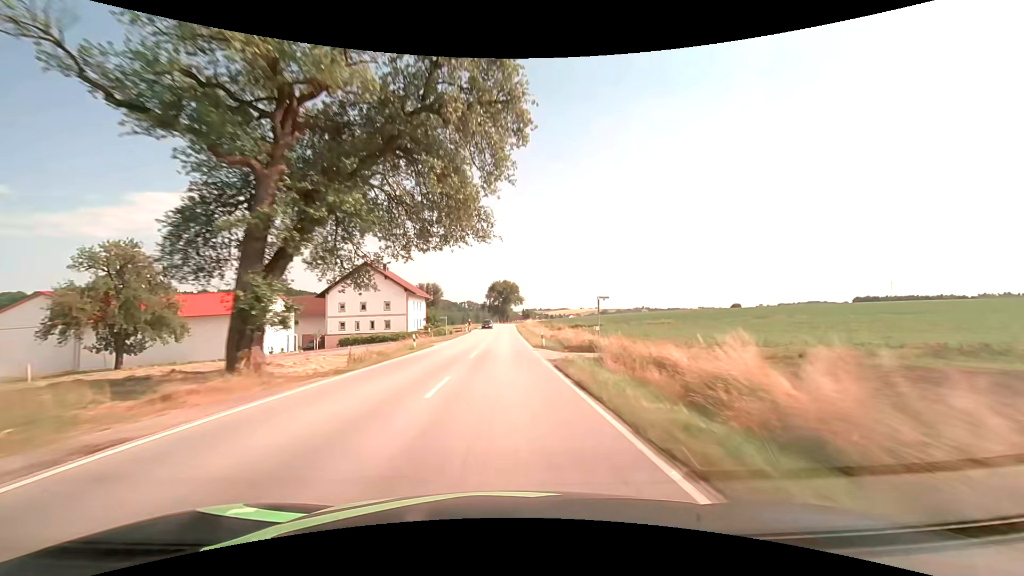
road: secondary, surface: asphalt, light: Day
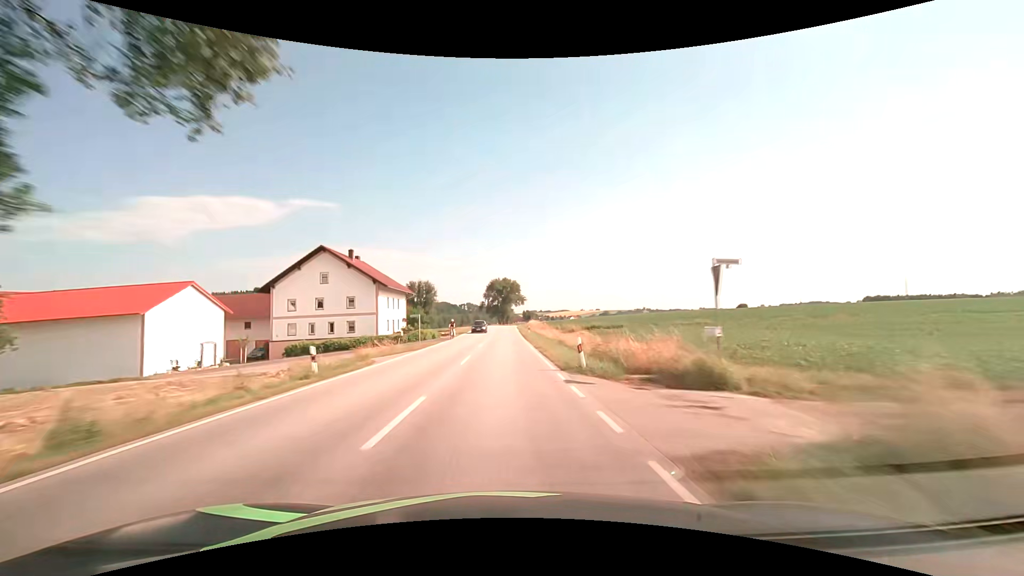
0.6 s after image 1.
(0.0, +15.9) m; 0°
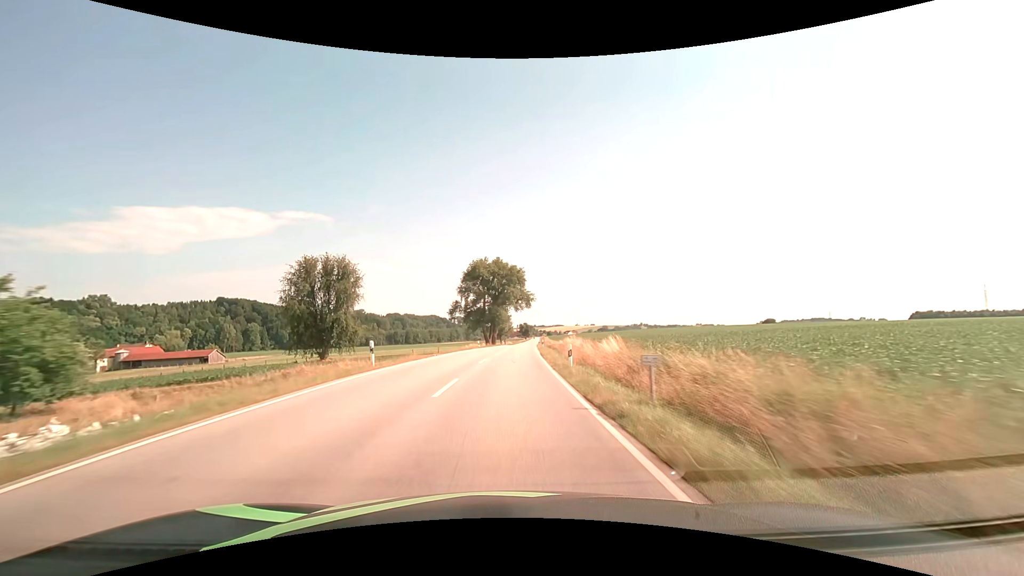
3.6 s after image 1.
(-0.3, +79.0) m; 0°
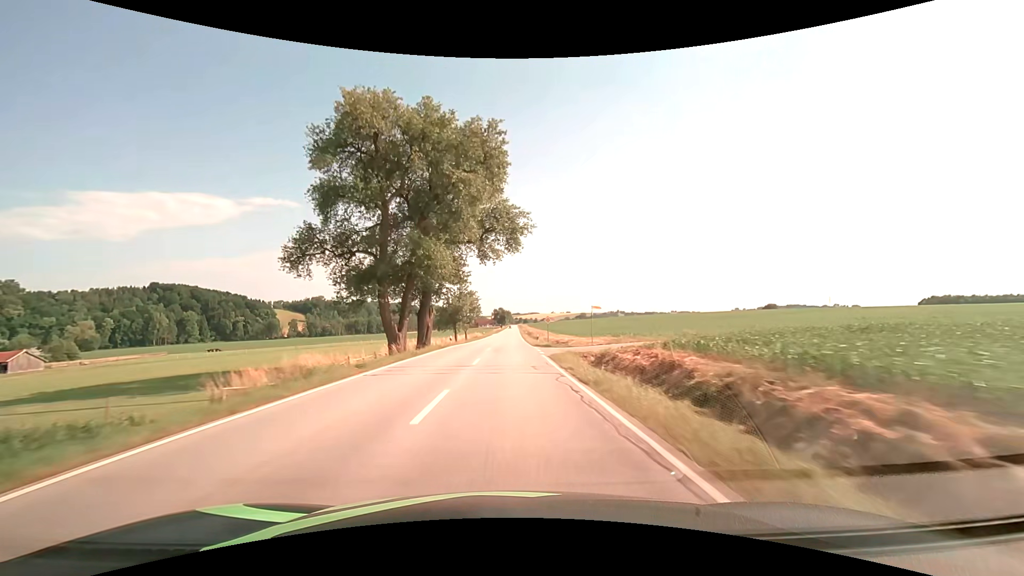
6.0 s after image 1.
(+2.1, +63.0) m; +3°
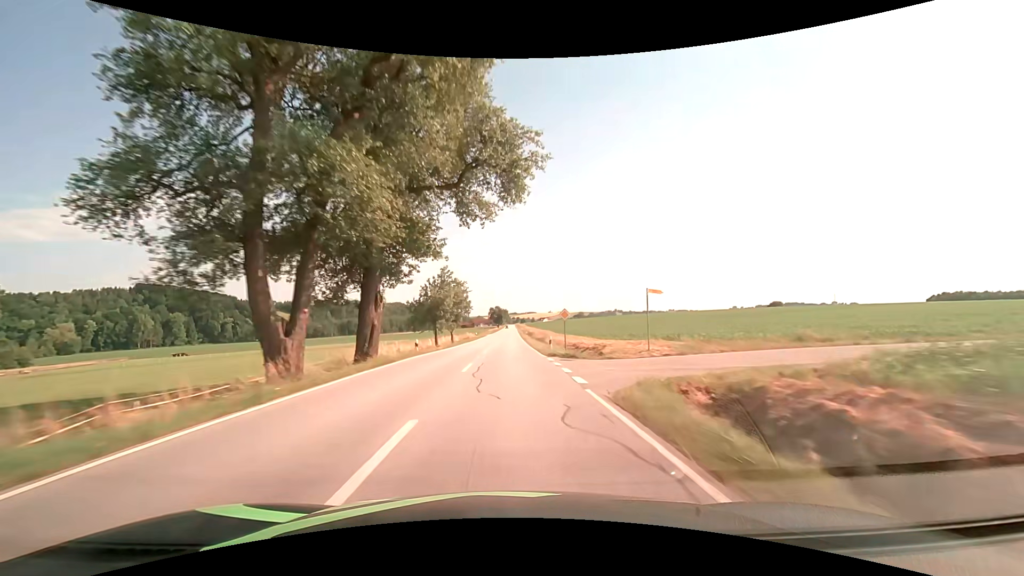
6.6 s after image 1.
(0.0, +15.8) m; 0°
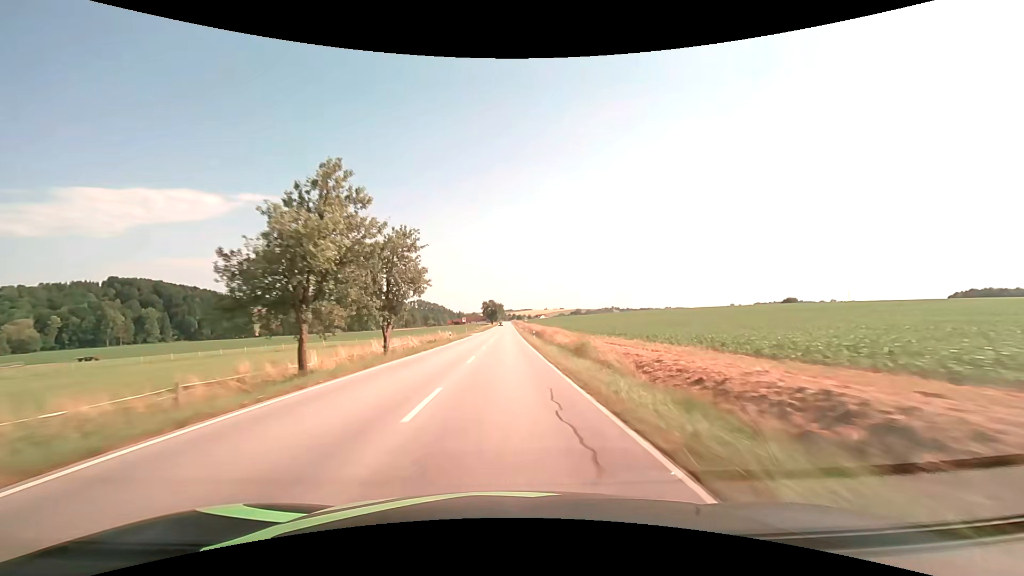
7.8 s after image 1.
(+0.2, +31.7) m; +1°
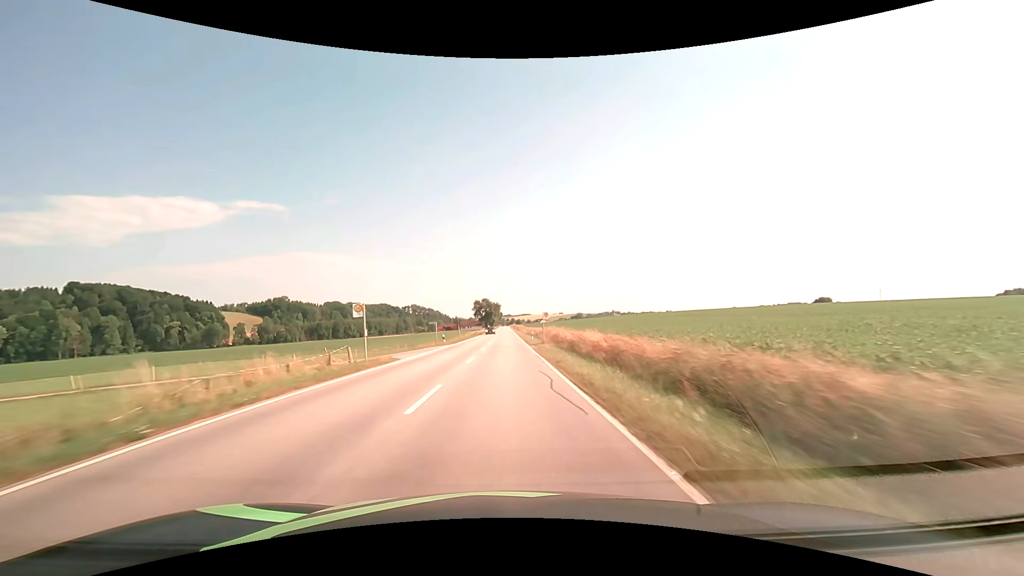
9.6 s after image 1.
(0.0, +47.7) m; 0°
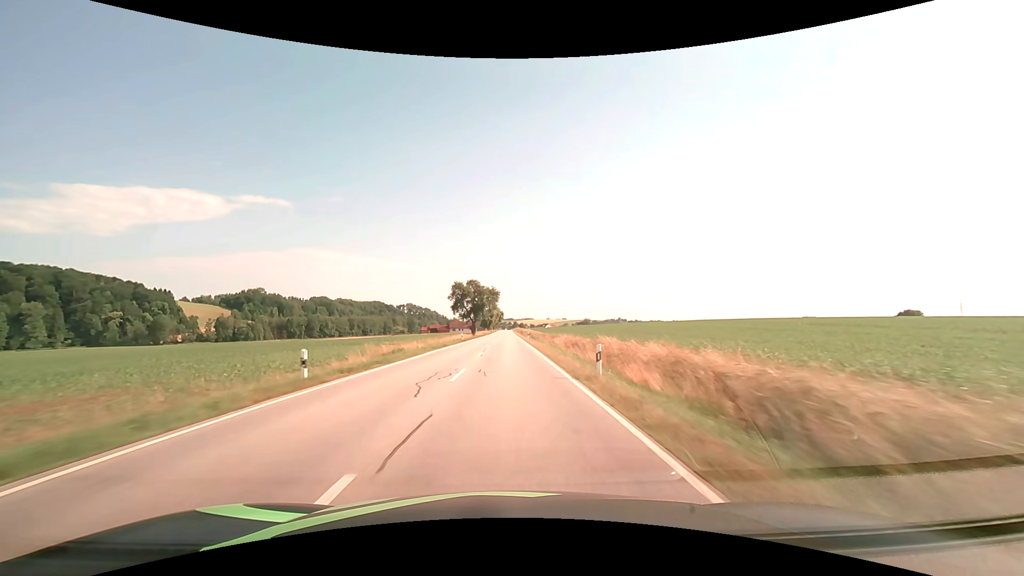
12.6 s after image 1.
(-0.3, +79.0) m; 0°
(0, +10) (0, +20) (0, +30) (0, +40) (0, +50) (0, +60) (0, +70) (0, +80) (+1, +90) (+1, +100) m
